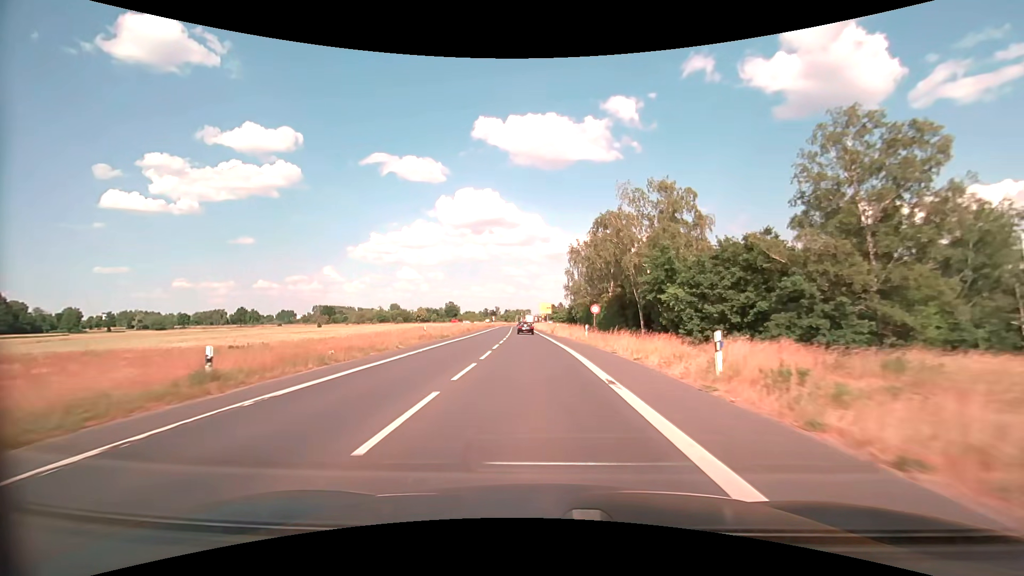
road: secondary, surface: asphalt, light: Day
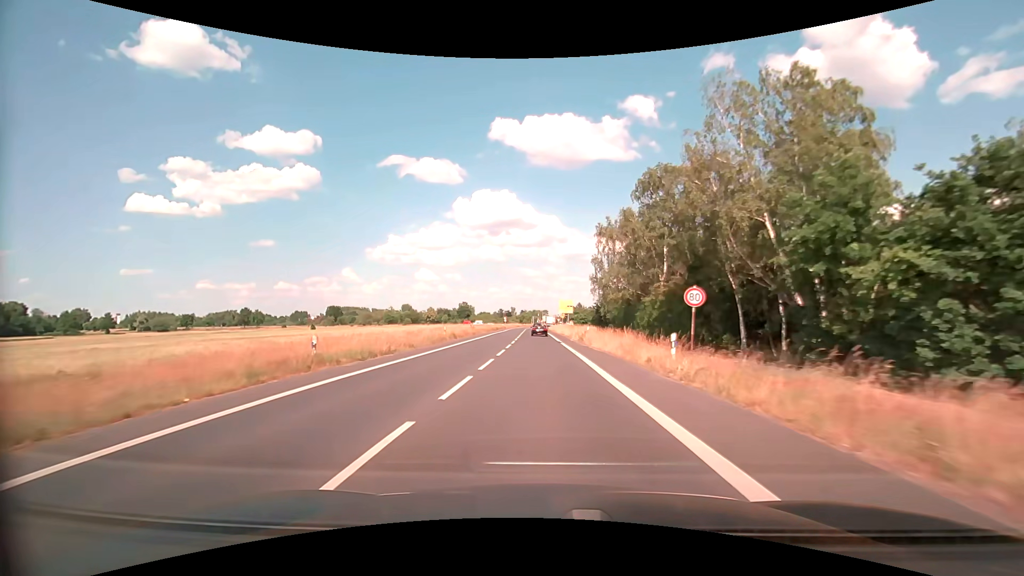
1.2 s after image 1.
(-0.4, +20.4) m; -2°
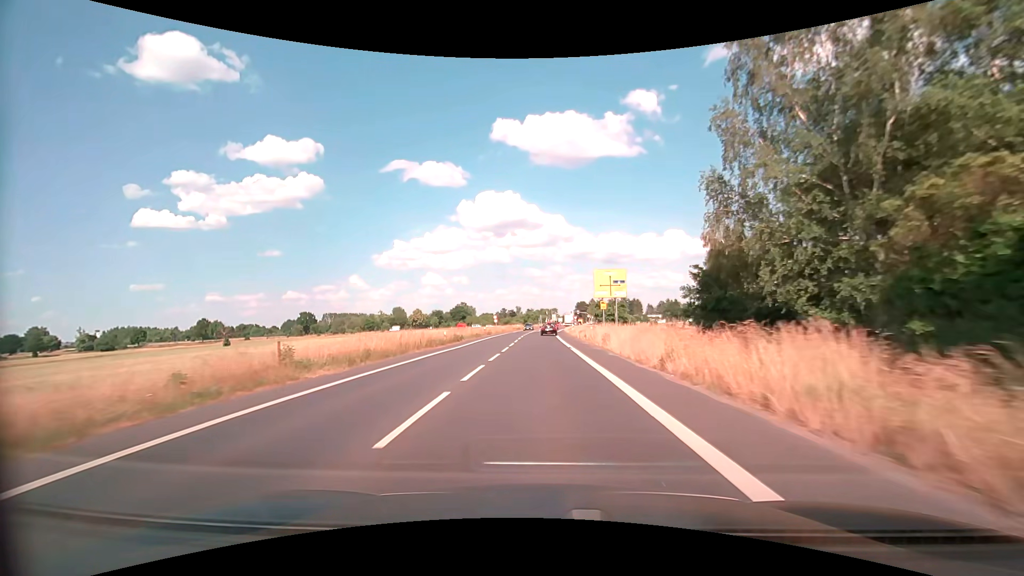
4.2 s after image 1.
(-0.6, +51.2) m; -1°
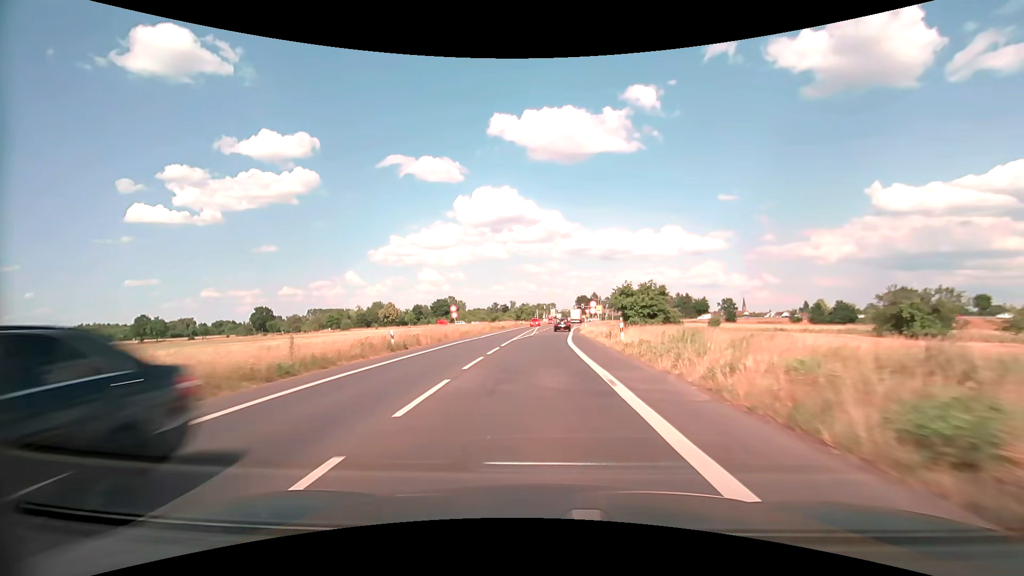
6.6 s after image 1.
(-0.2, +40.6) m; 0°
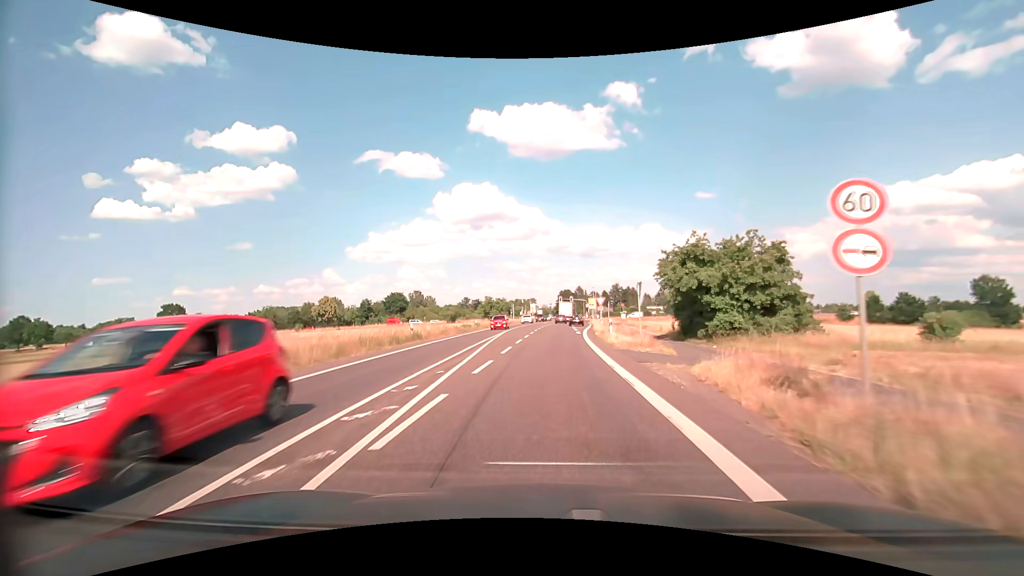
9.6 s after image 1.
(+0.7, +42.7) m; +2°
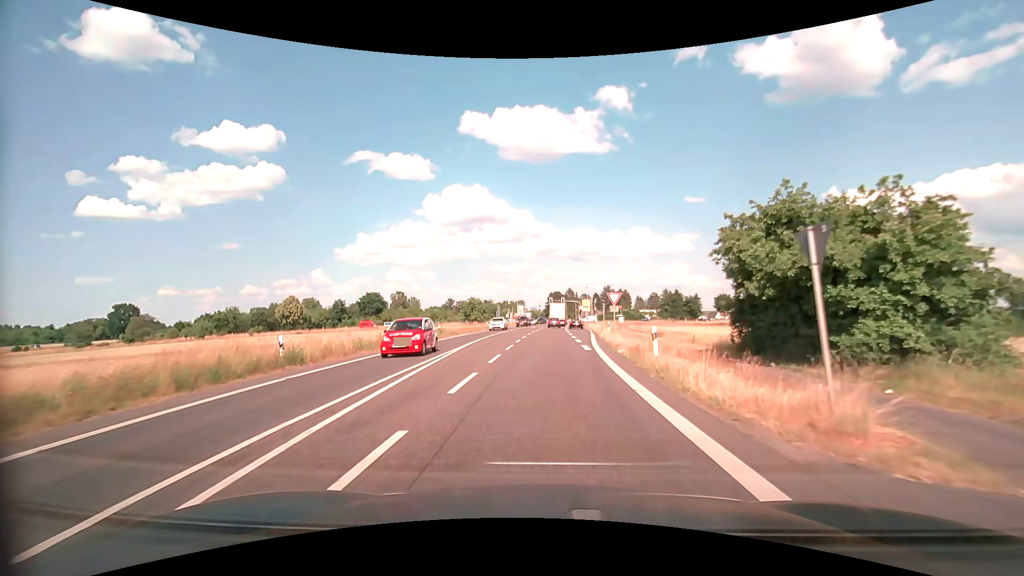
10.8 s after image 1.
(+0.1, +14.6) m; +1°
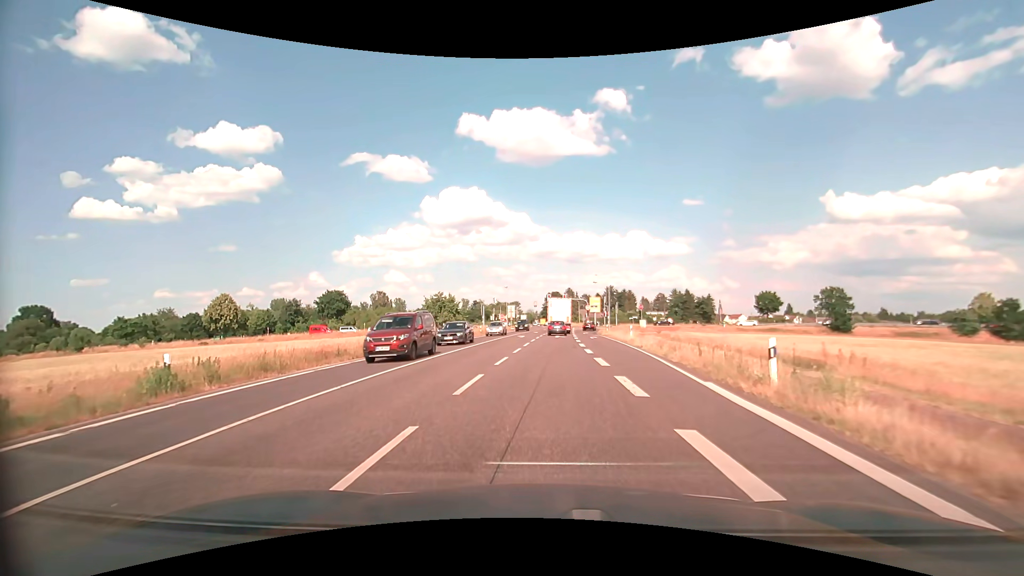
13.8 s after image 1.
(+0.3, +29.8) m; +1°
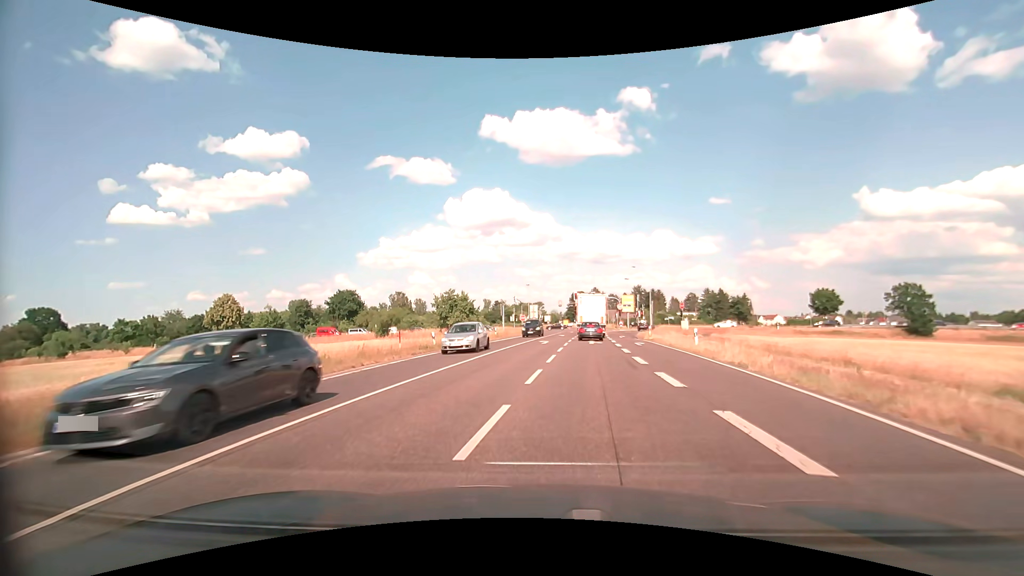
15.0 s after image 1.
(-0.3, +10.3) m; -3°
(0, +10) (0, +20) (0, +30) (0, +40) (+1, +50) (+2, +60) (+3, +70) (+4, +80) (+5, +90) (+6, +100) m
